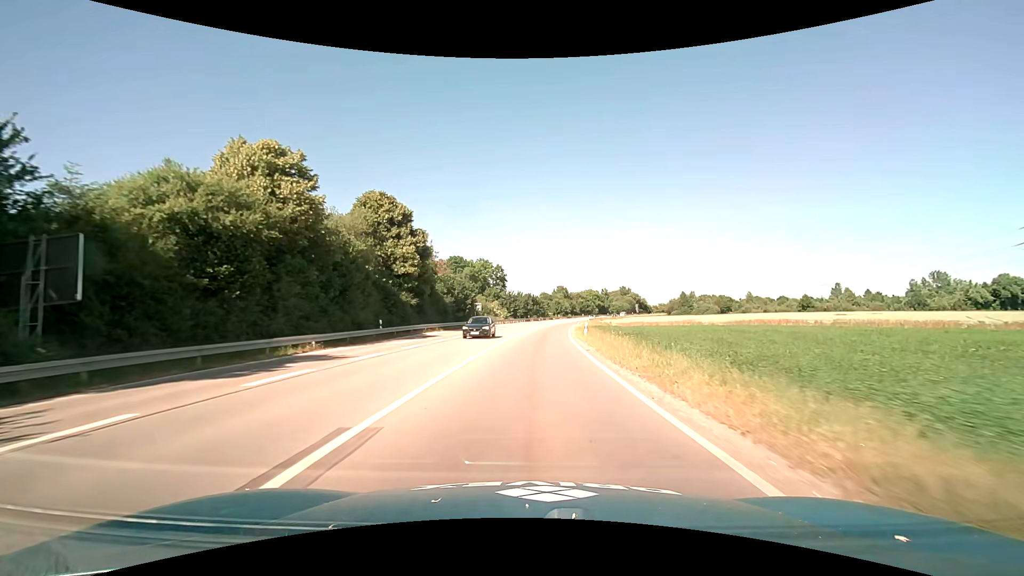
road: primary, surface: asphalt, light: Day
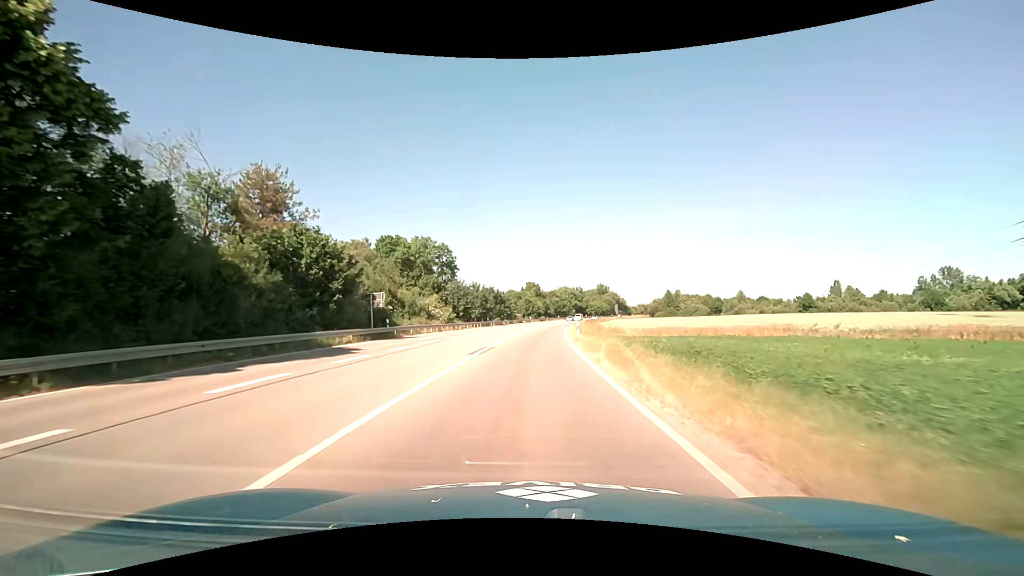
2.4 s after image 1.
(+1.2, +36.2) m; +4°
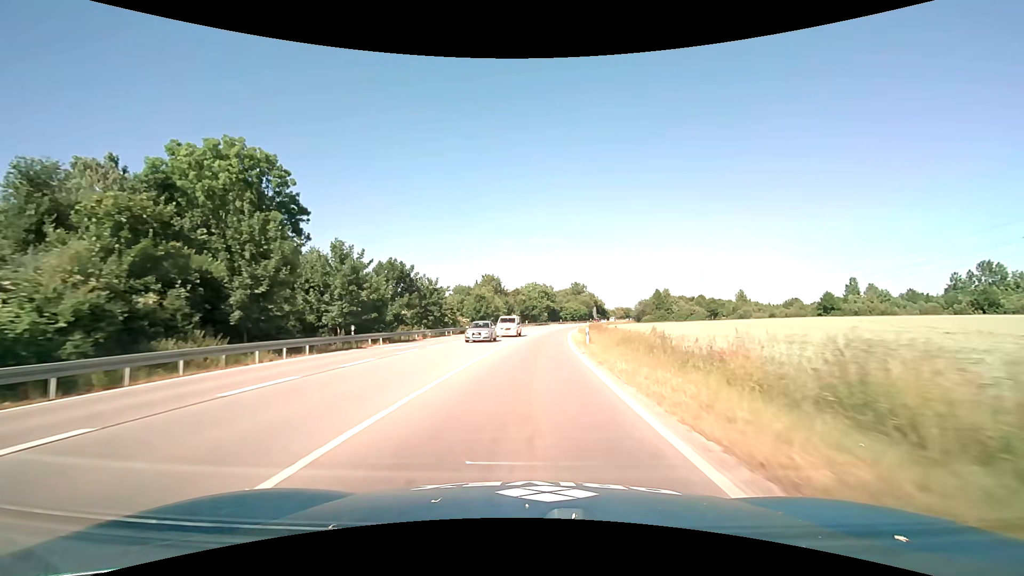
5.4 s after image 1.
(+1.3, +47.5) m; +4°
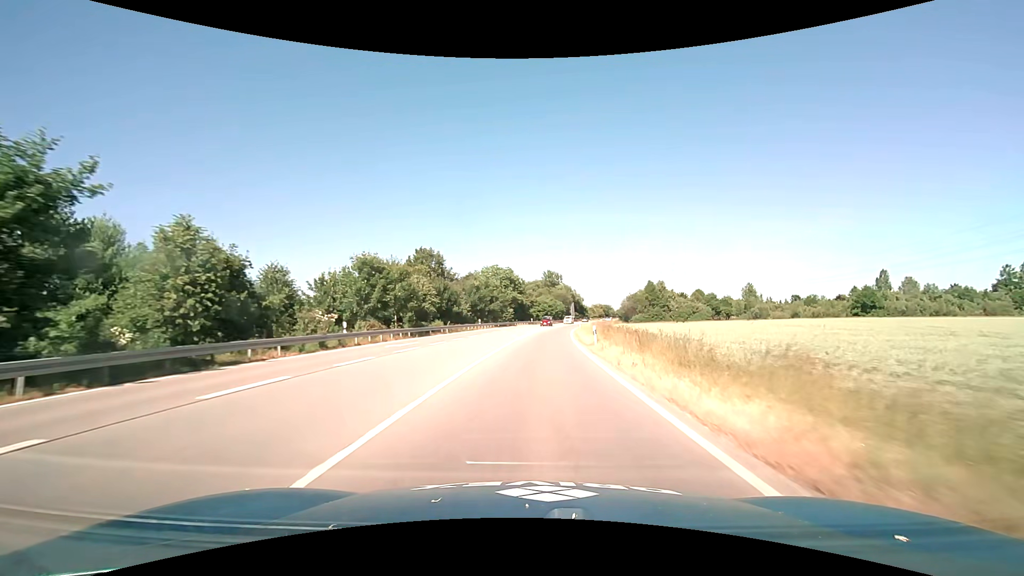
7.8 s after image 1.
(+1.4, +42.5) m; +4°
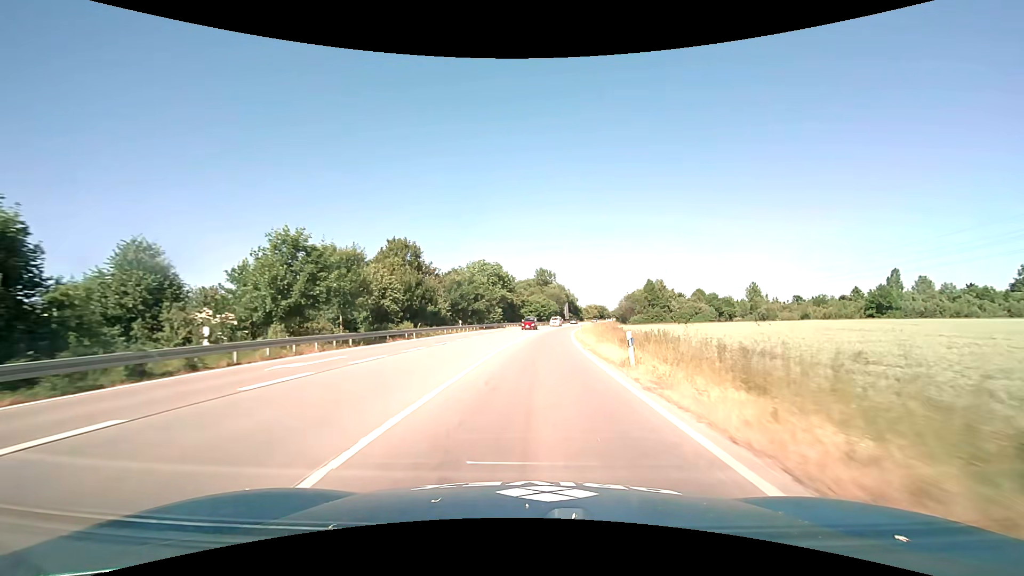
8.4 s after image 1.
(+0.1, +10.8) m; +1°
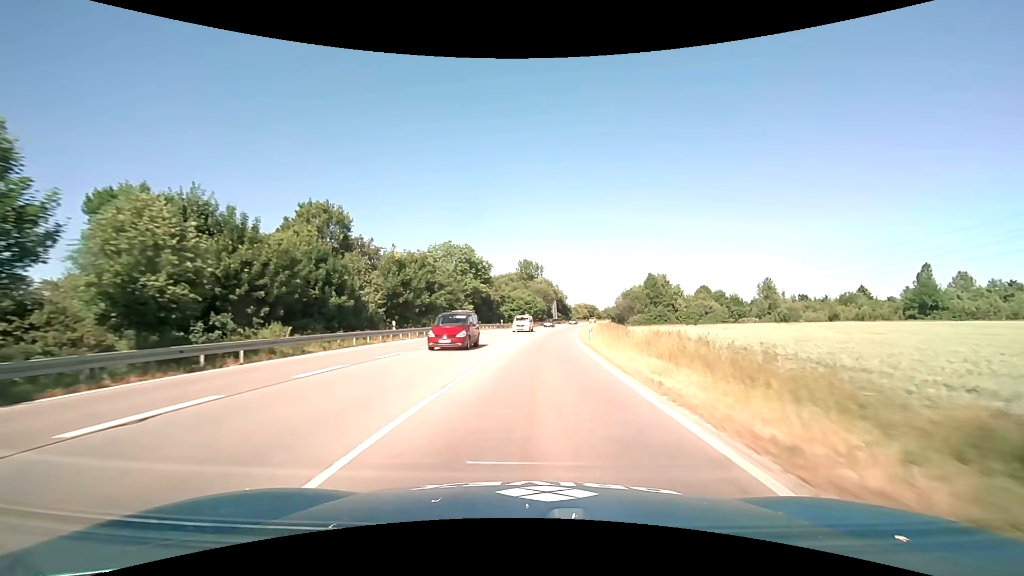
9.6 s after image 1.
(+0.3, +21.7) m; +2°
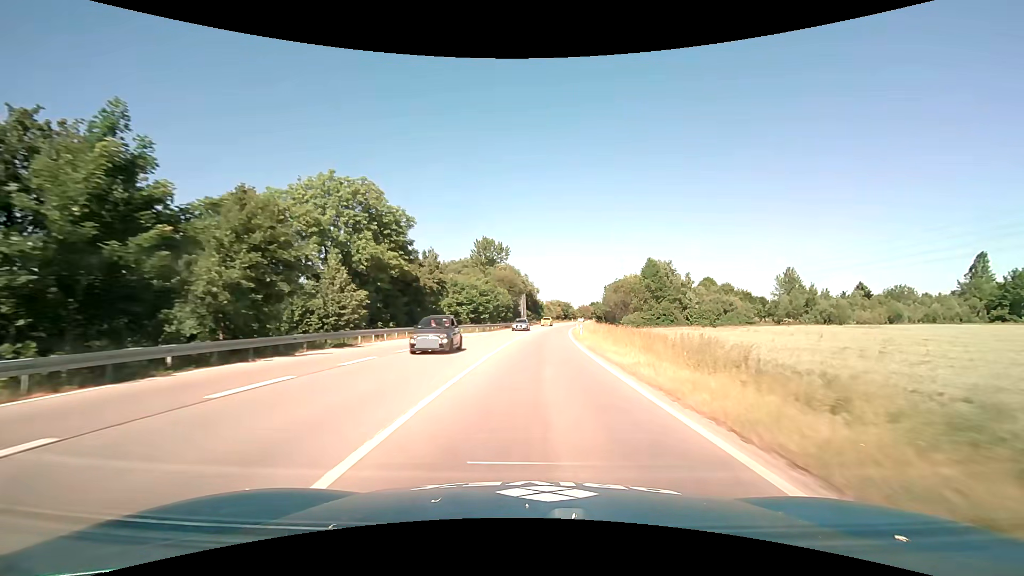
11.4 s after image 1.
(+0.9, +32.8) m; +4°
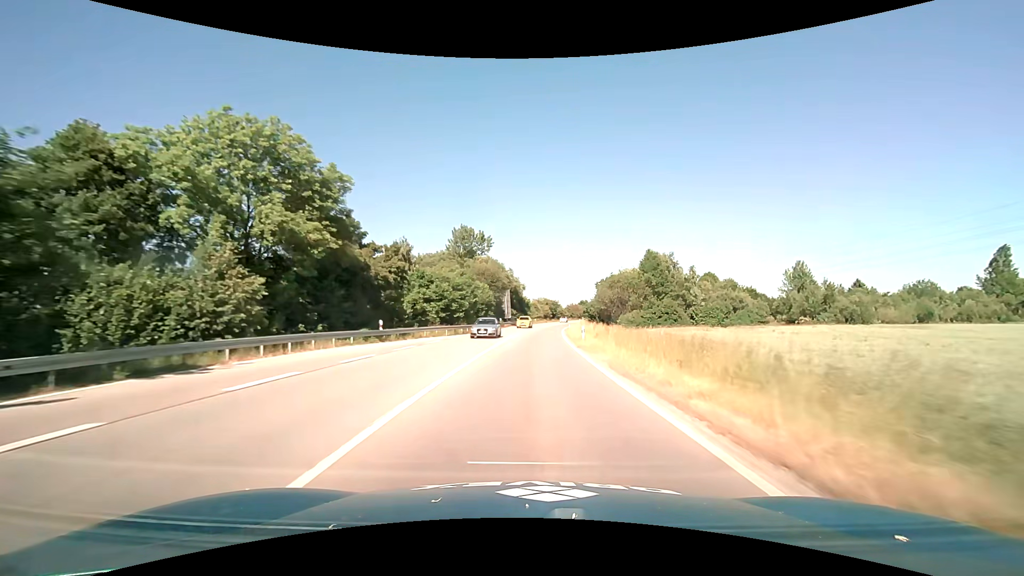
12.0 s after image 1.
(+0.2, +11.0) m; +2°
